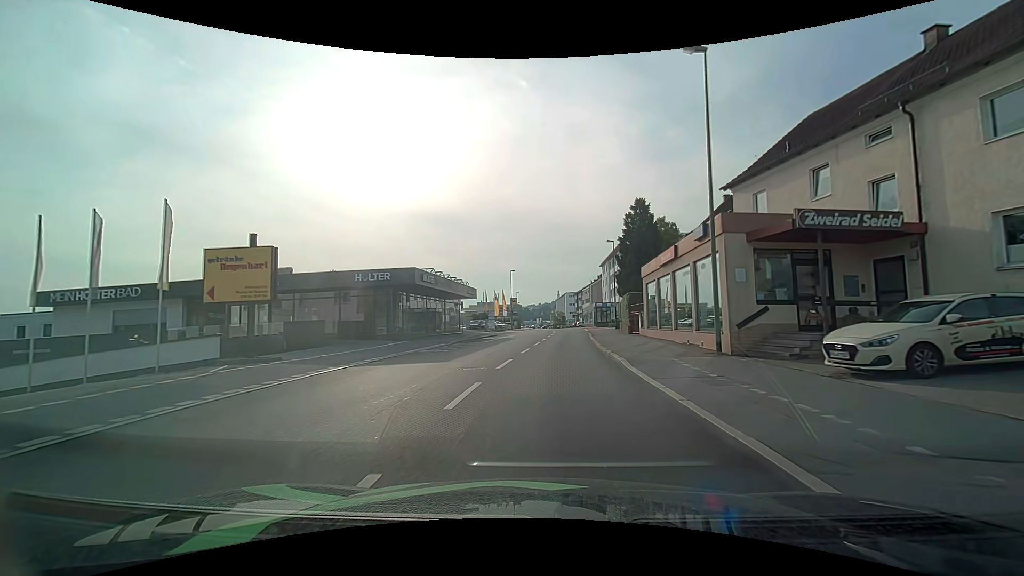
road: tertiary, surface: asphalt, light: Day
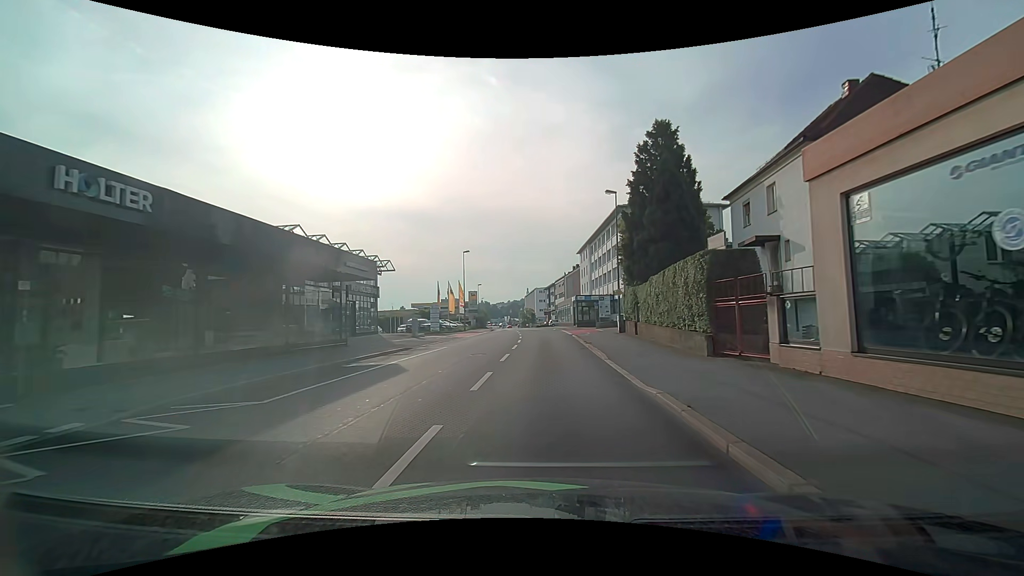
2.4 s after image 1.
(+0.8, +22.0) m; +3°
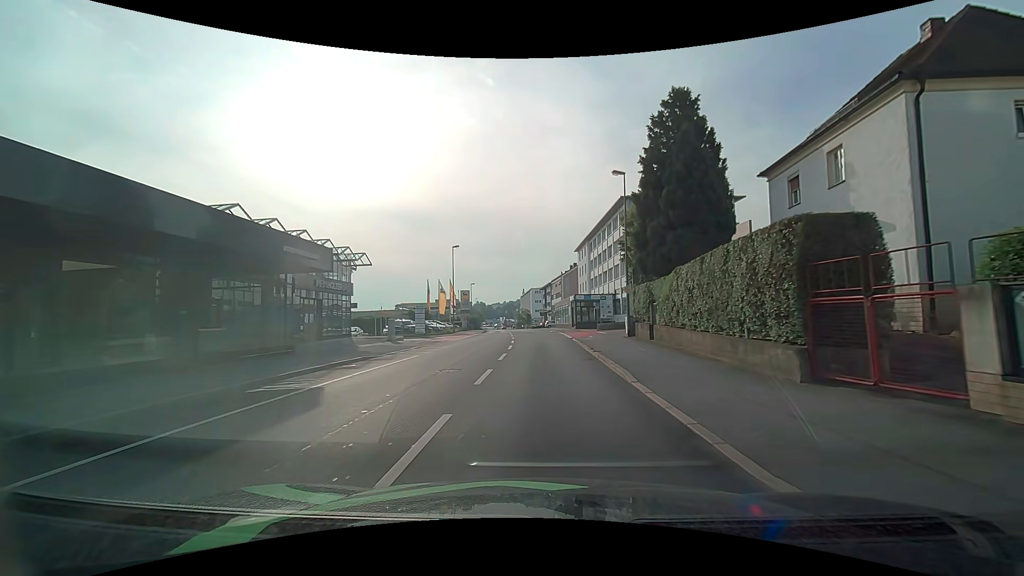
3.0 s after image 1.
(0.0, +5.1) m; 0°
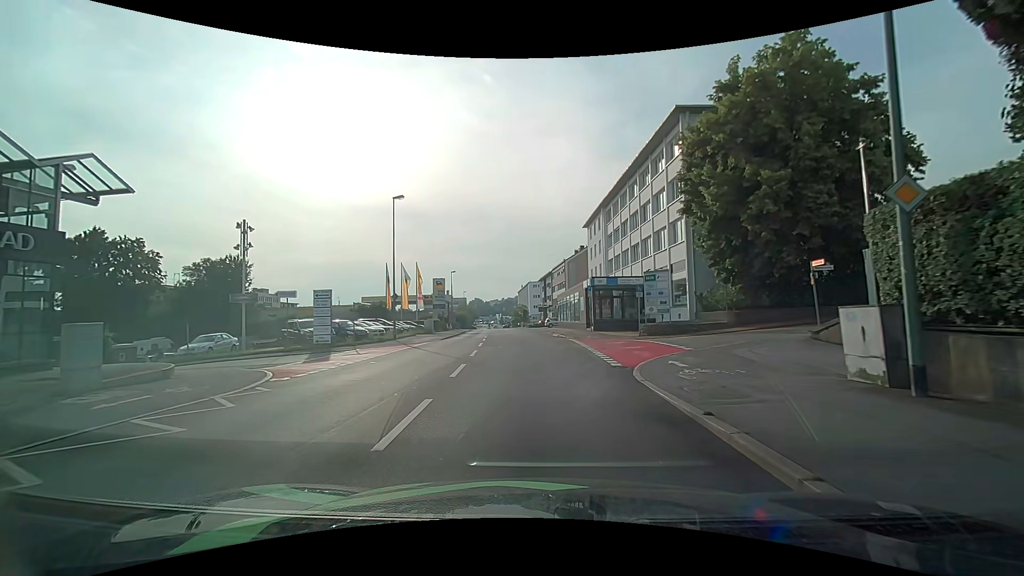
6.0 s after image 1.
(+0.2, +22.9) m; 0°
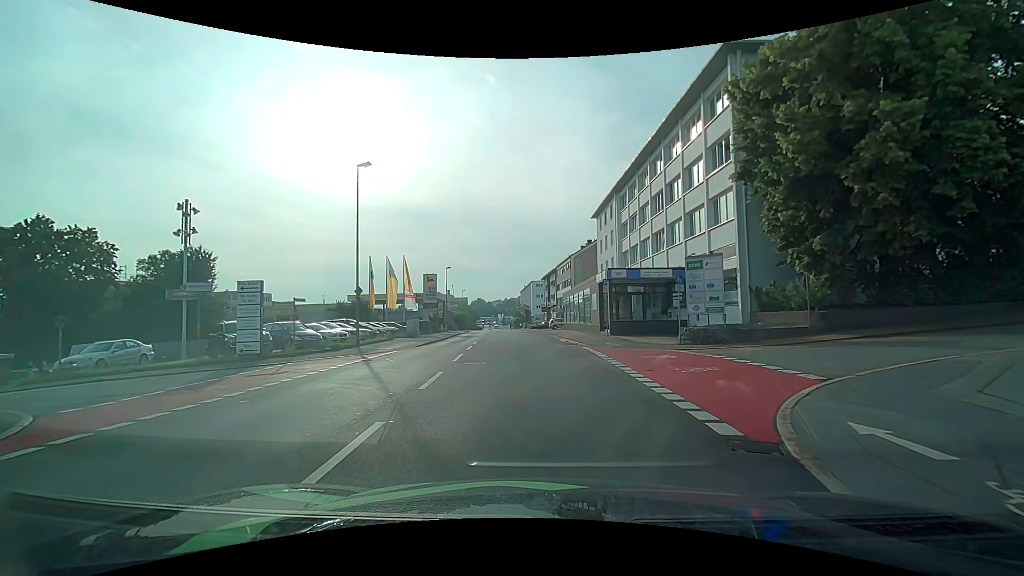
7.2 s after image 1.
(-0.1, +7.7) m; -1°
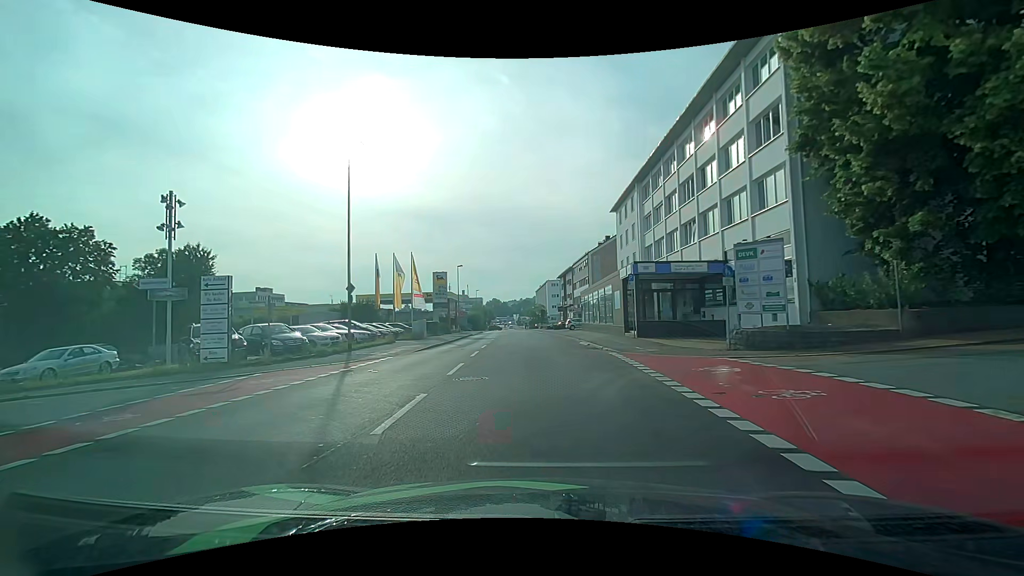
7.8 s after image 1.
(0.0, +3.5) m; 0°
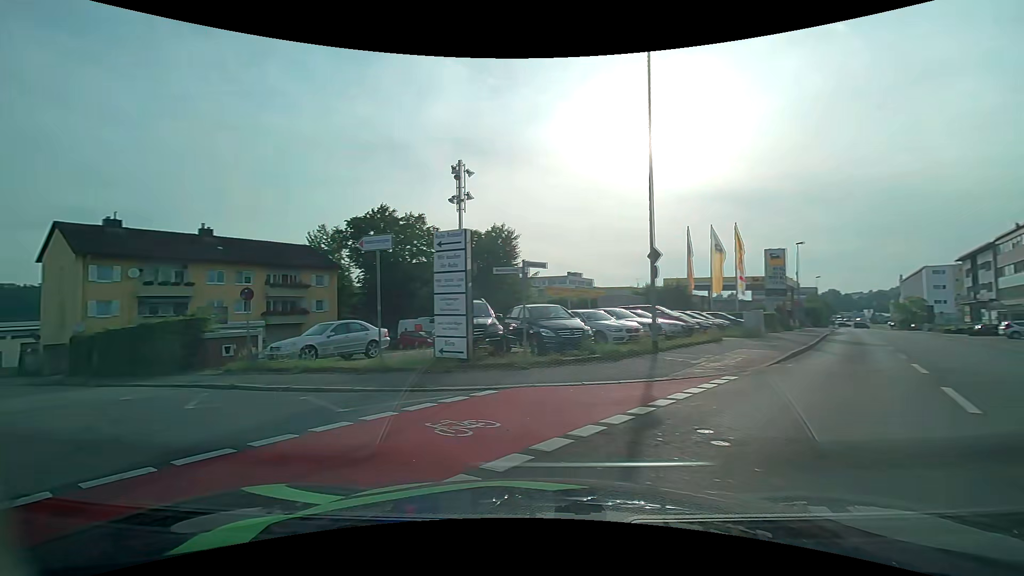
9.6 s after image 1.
(-2.1, +8.9) m; -34°
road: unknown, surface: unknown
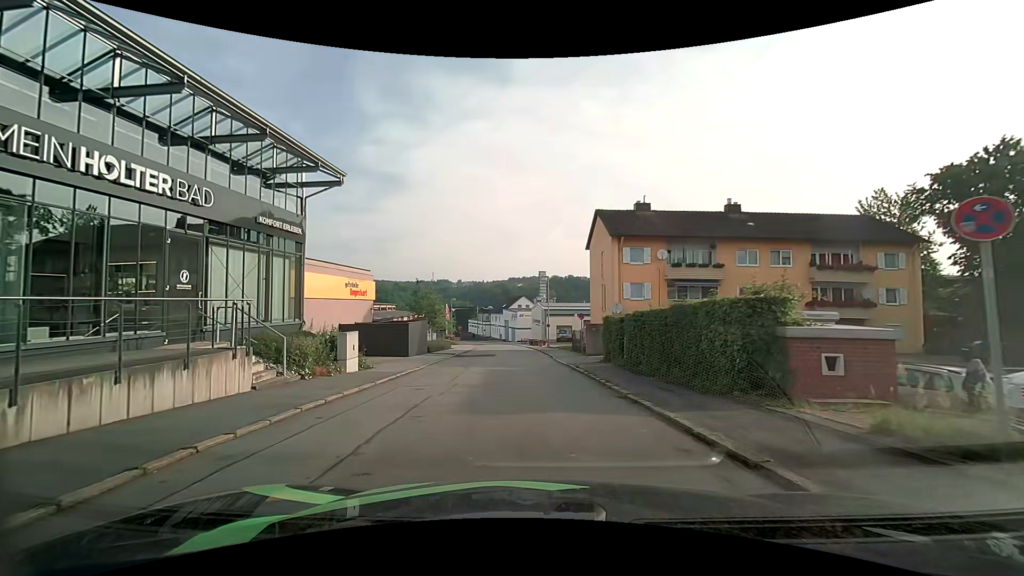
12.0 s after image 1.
(-5.7, +9.2) m; -55°
